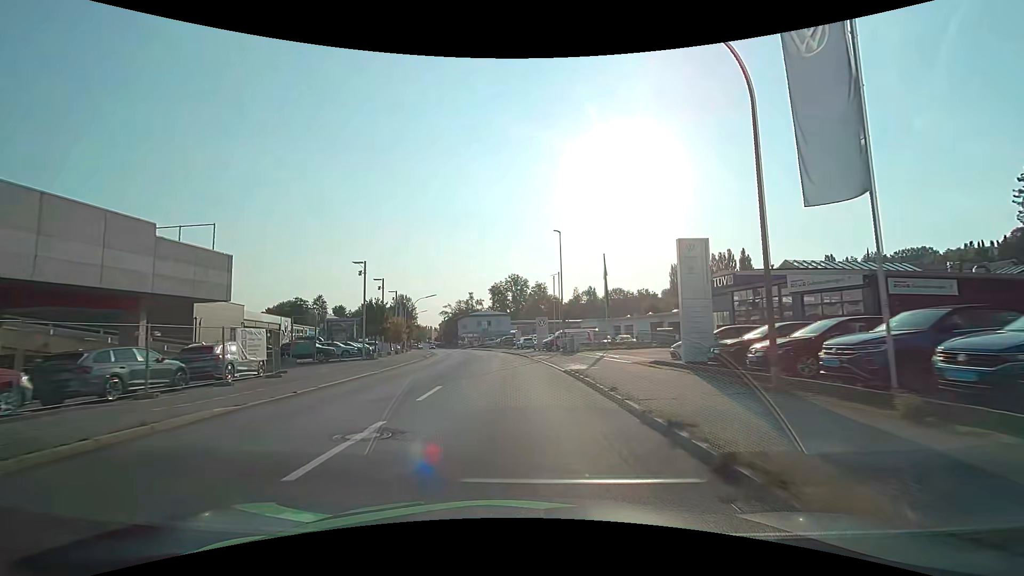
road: tertiary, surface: asphalt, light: Day
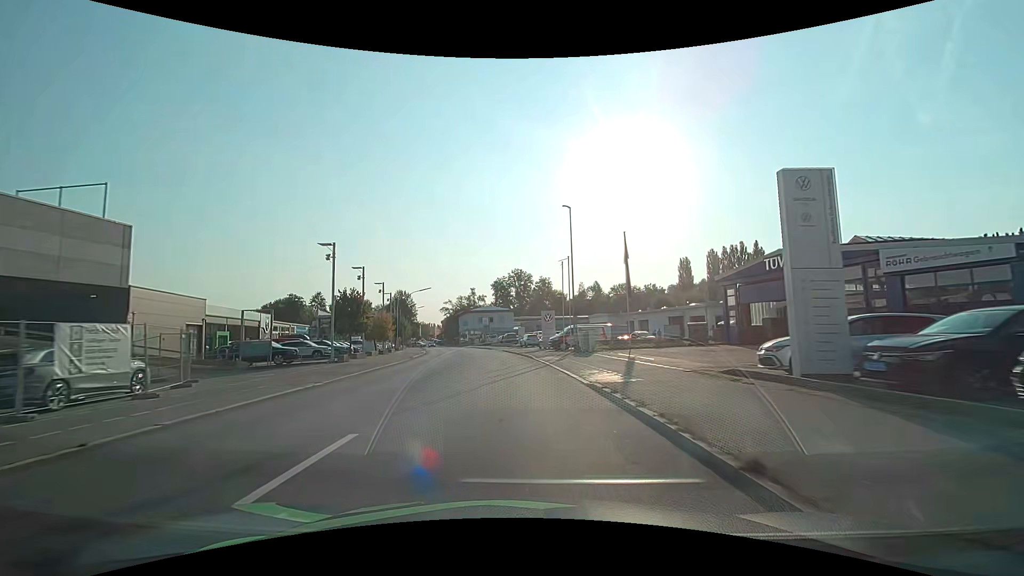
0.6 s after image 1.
(0.0, +7.1) m; 0°
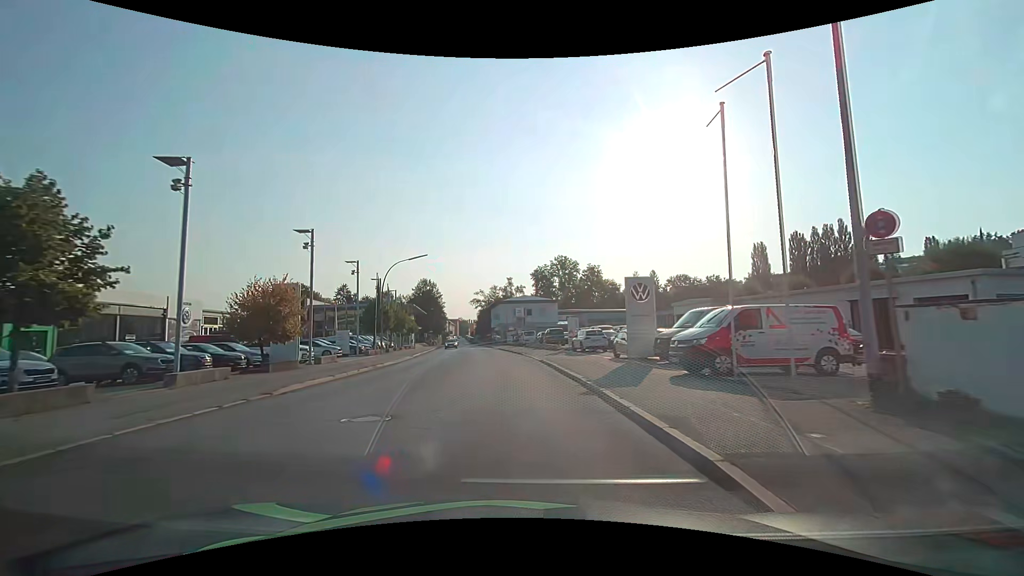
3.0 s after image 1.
(-1.1, +26.7) m; -5°
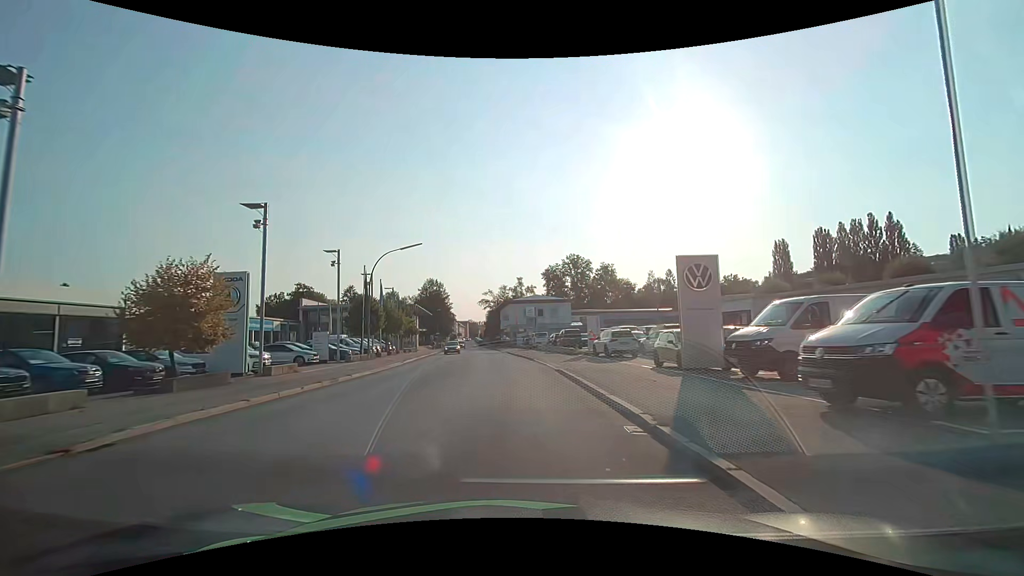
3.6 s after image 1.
(0.0, +6.4) m; -1°
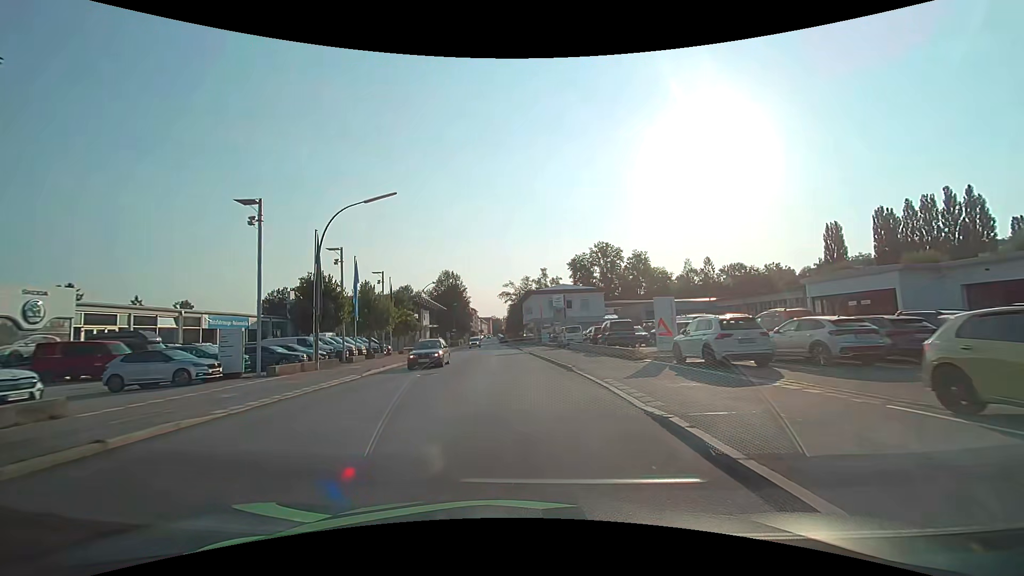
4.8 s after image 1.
(-0.3, +13.0) m; -3°
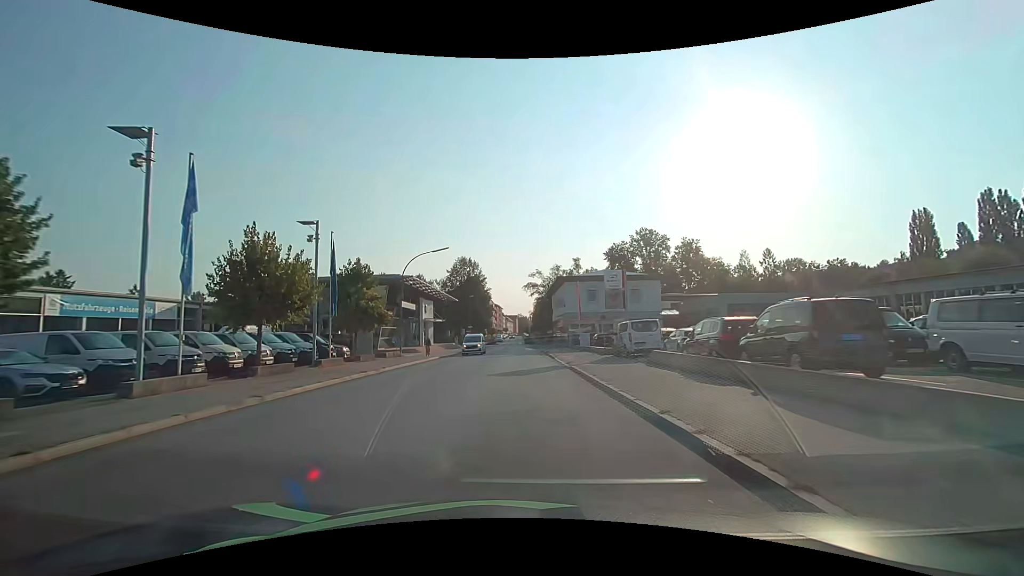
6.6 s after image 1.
(-0.5, +19.5) m; -3°
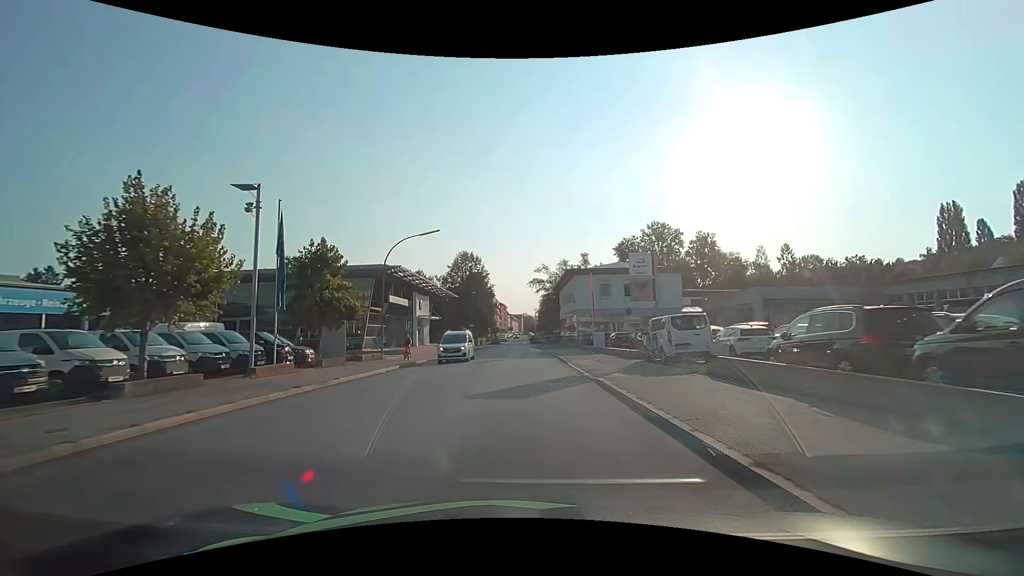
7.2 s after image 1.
(0.0, +6.4) m; 0°
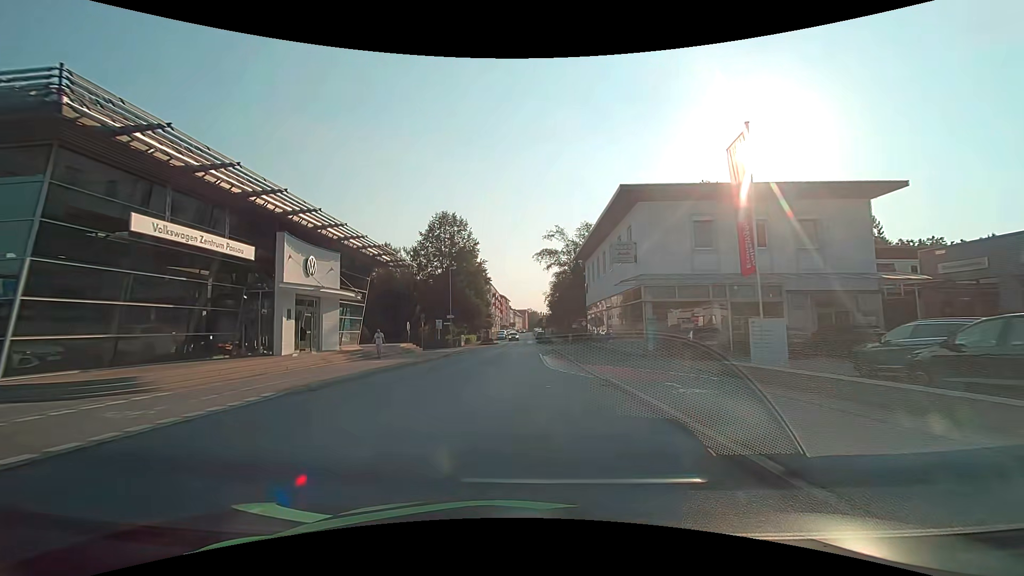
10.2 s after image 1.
(-0.4, +31.0) m; -1°
(0, +10) (0, +20) (0, +30) (0, +40) (0, +50) (0, +60) (0, +70) (0, +80) (0, +90) (0, +100) m
